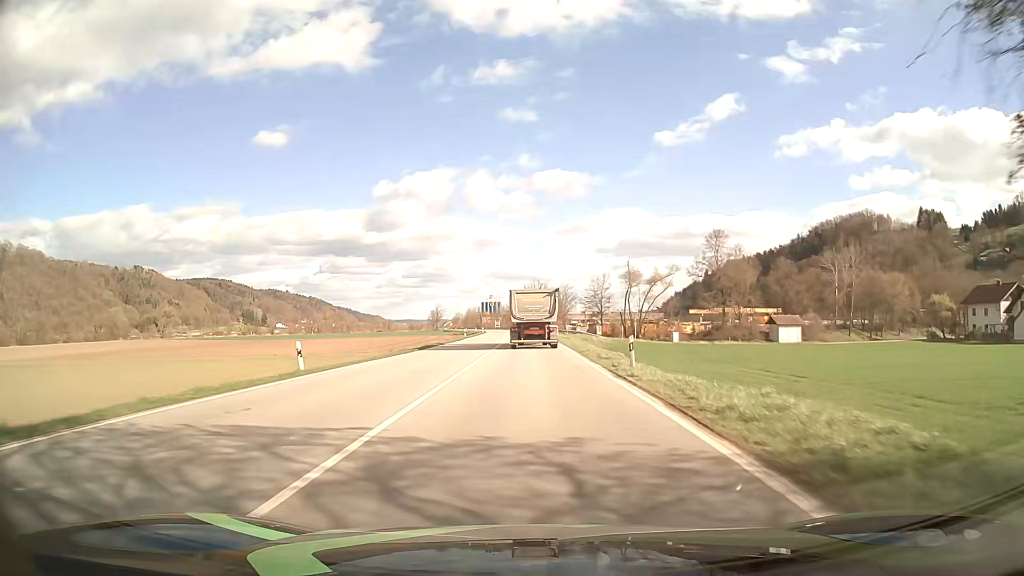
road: primary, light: Day
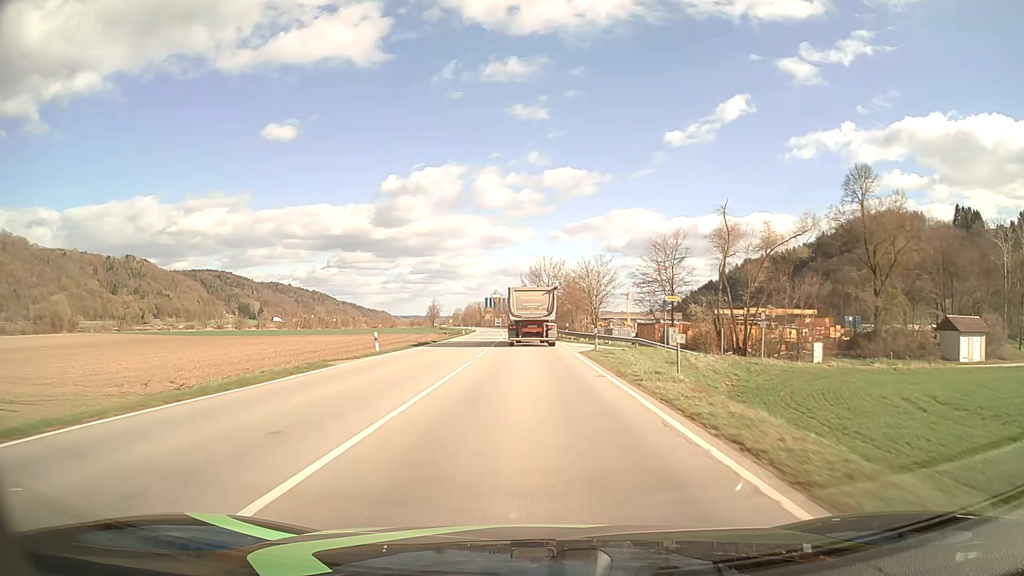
(0.0, +45.5) m; 0°
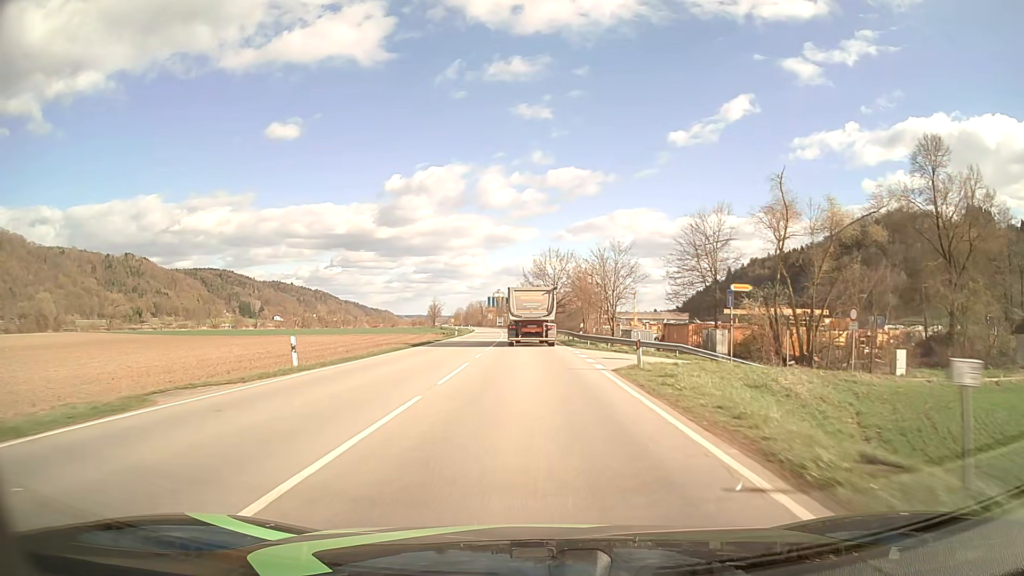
(0.0, +11.4) m; 0°
(0, +10) (0, +20) (0, +30) (0, +40) (-1, +50) (-1, +60) (-1, +70) (-2, +80) (-2, +90) (-3, +100) m
